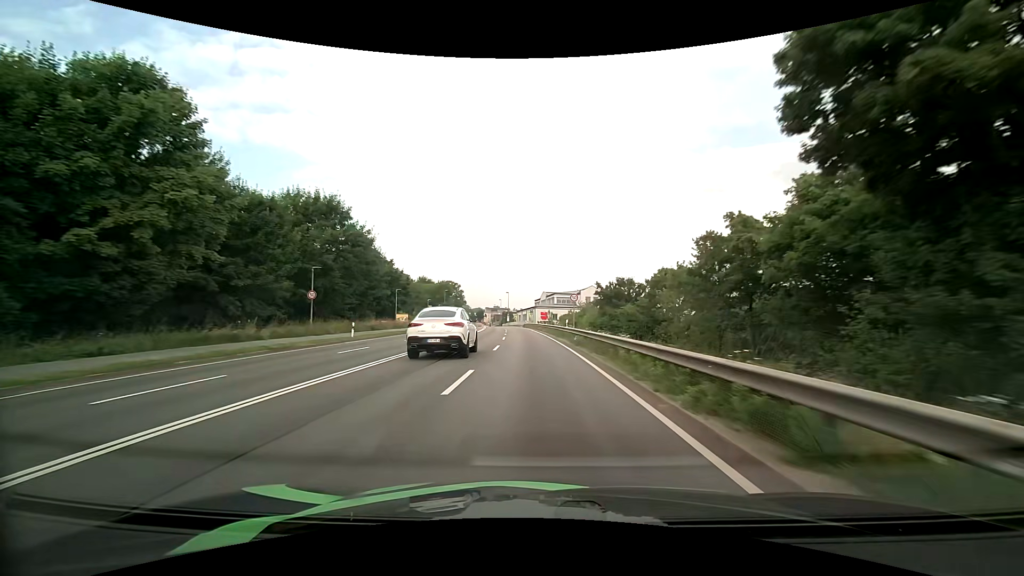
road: primary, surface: asphalt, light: Day
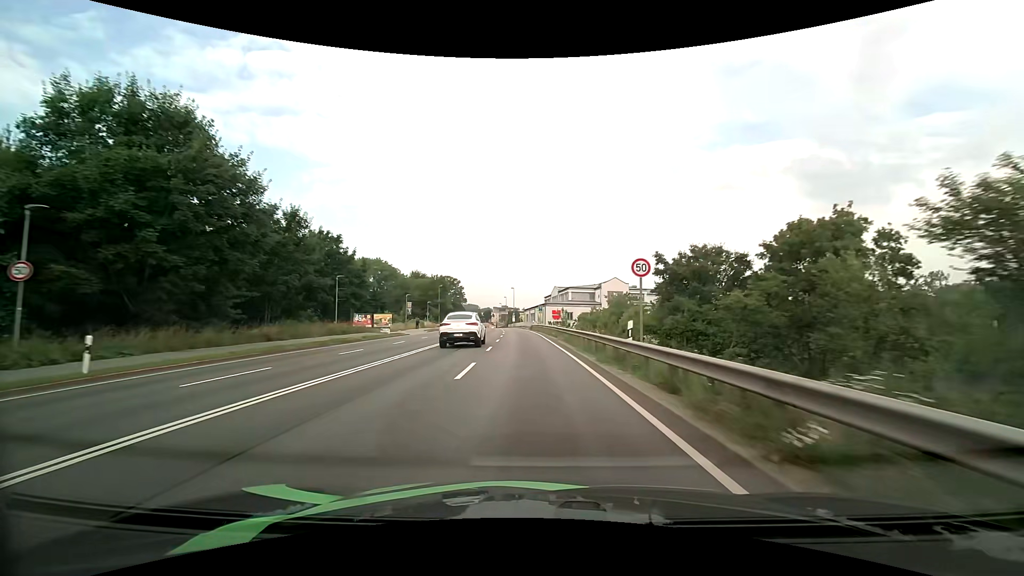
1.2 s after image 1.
(-0.2, +21.5) m; -1°
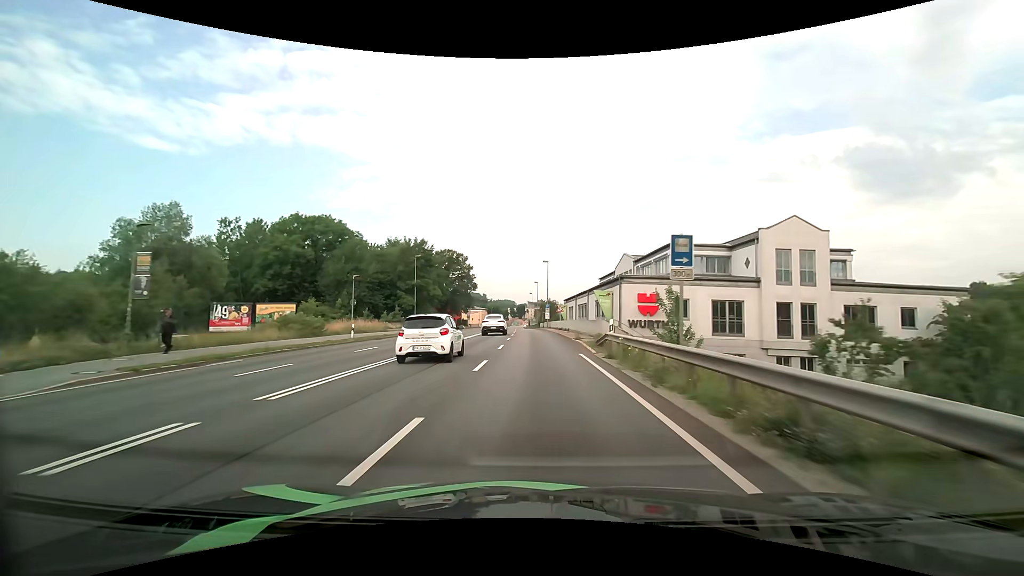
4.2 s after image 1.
(-2.2, +54.0) m; -5°
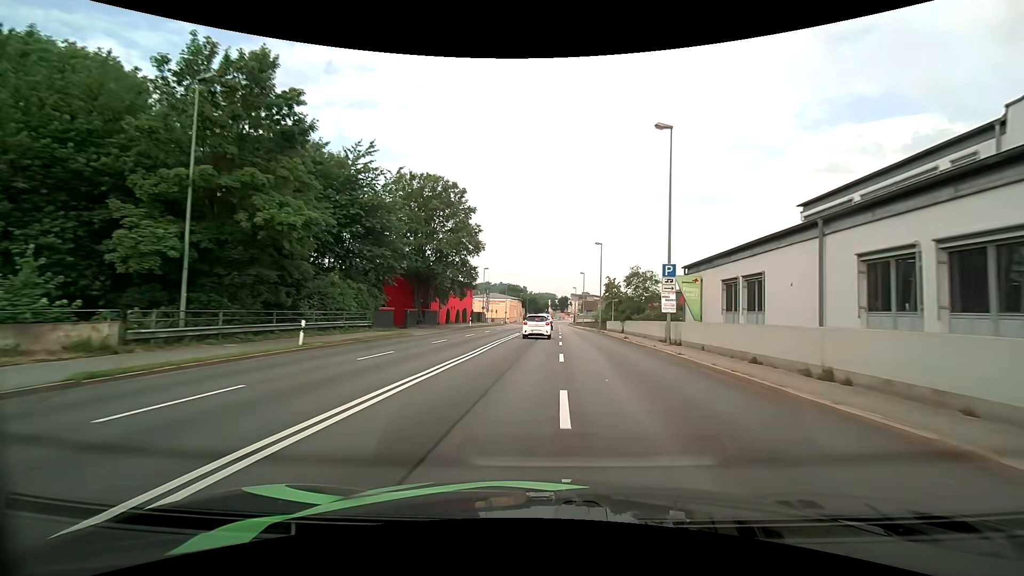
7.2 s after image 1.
(-2.3, +51.7) m; -5°
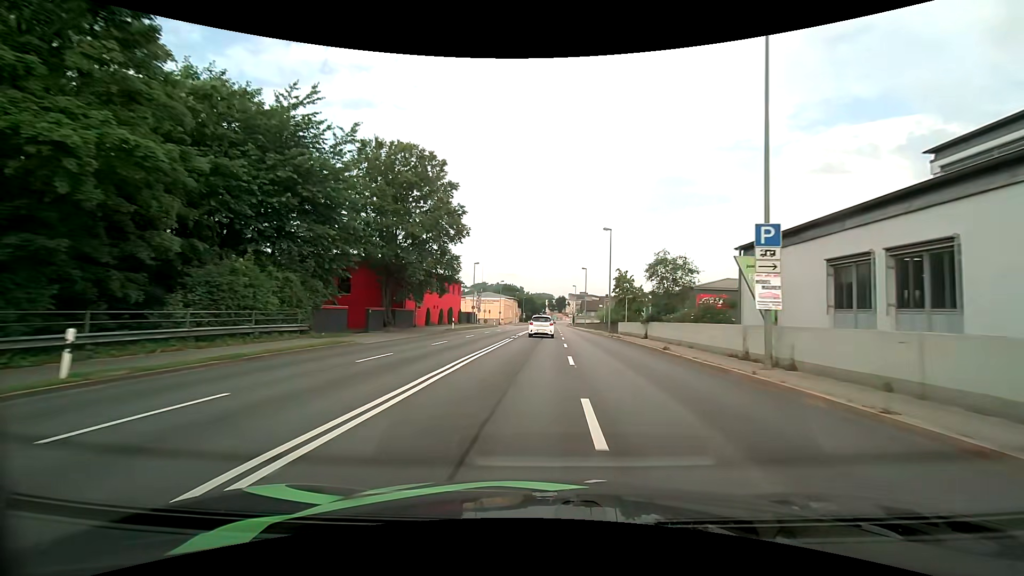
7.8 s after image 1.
(0.0, +9.9) m; +1°
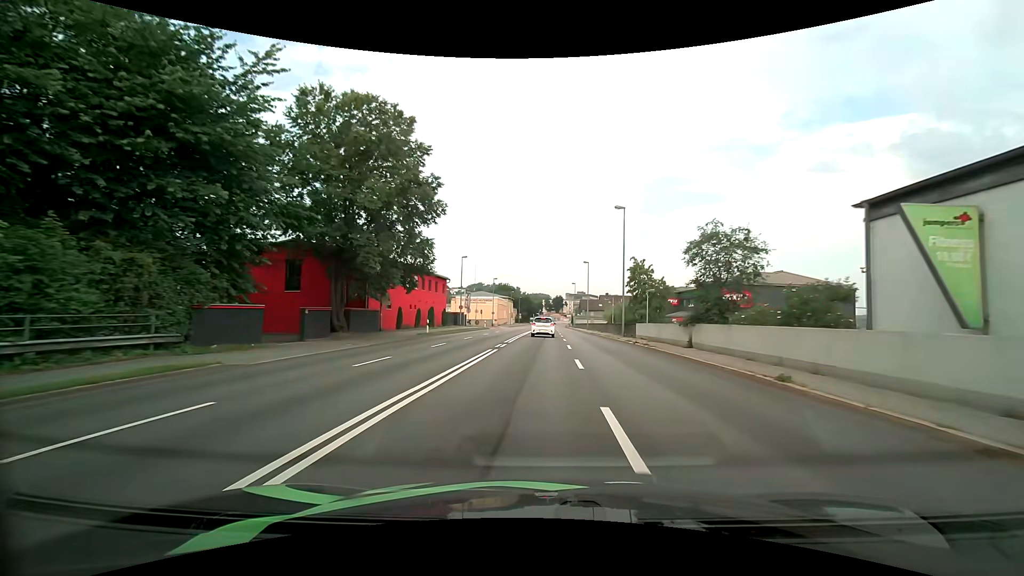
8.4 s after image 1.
(0.0, +9.7) m; 0°
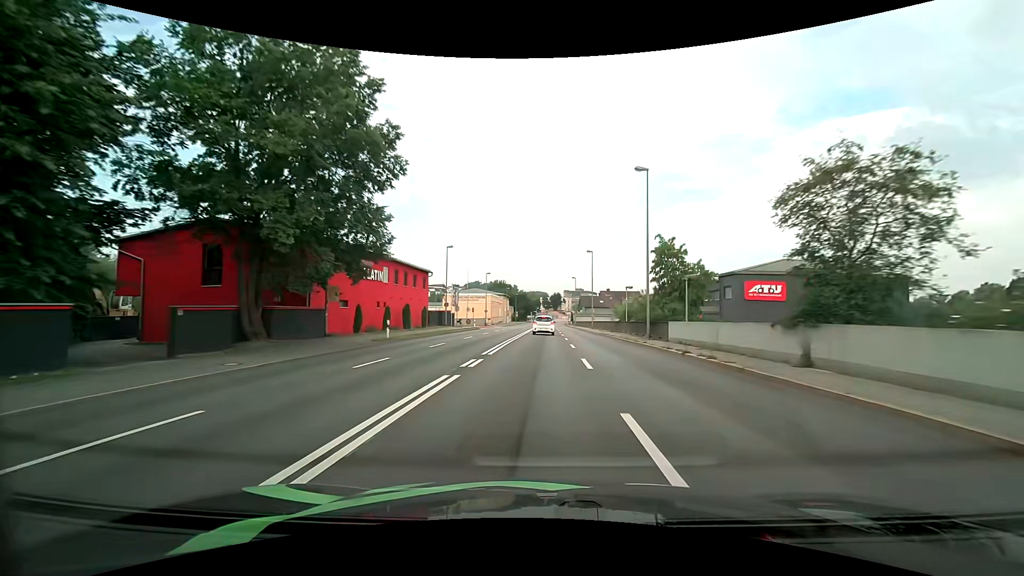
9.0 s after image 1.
(0.0, +9.6) m; 0°
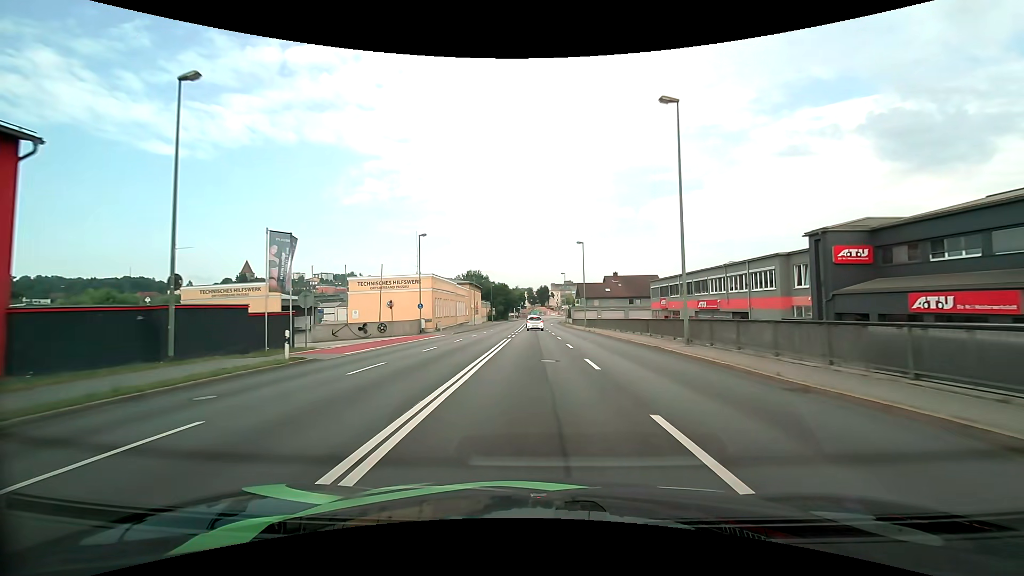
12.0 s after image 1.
(+0.7, +45.2) m; +2°
(0, +10) (0, +20) (0, +30) (0, +40) (0, +50) (-1, +60) (-1, +70) (-1, +80) (-1, +90) (-1, +100) m
